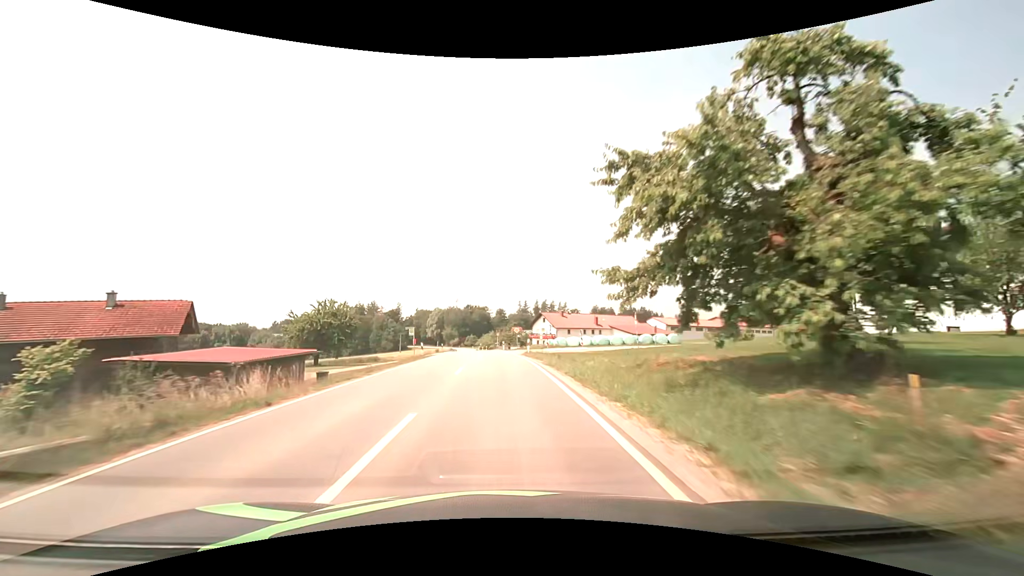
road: secondary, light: Day
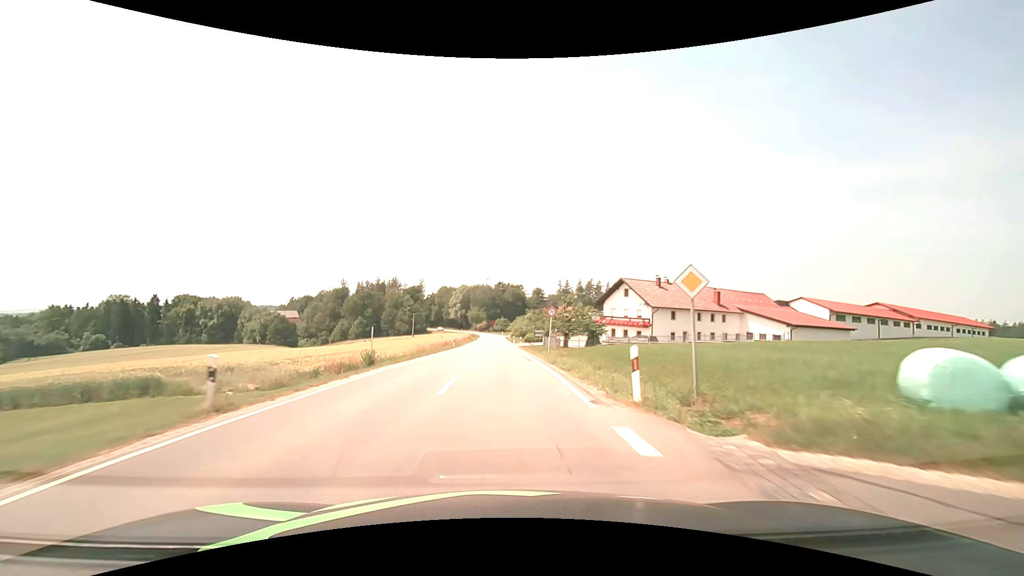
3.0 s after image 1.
(-1.9, +53.8) m; -4°
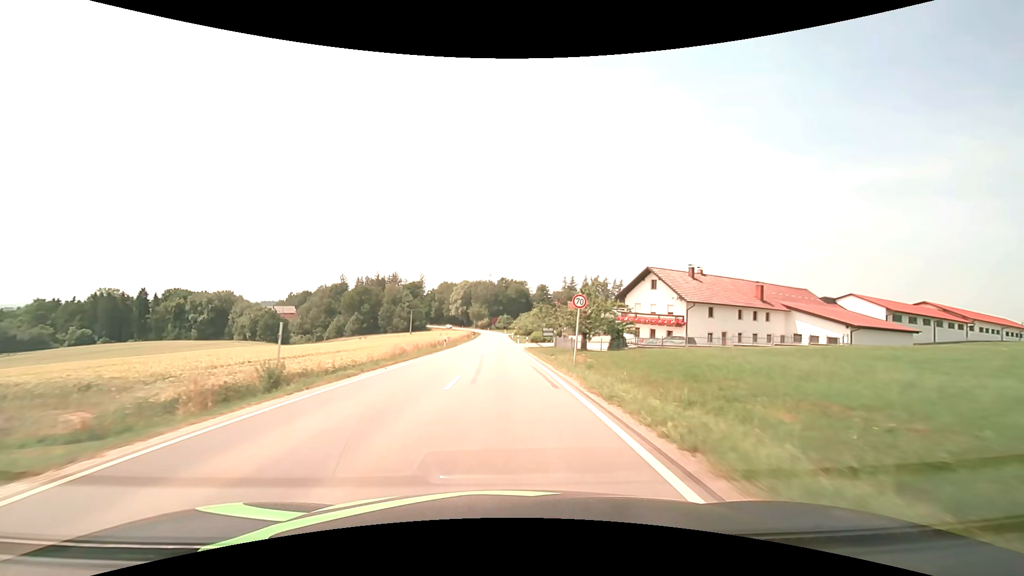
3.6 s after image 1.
(0.0, +10.9) m; 0°
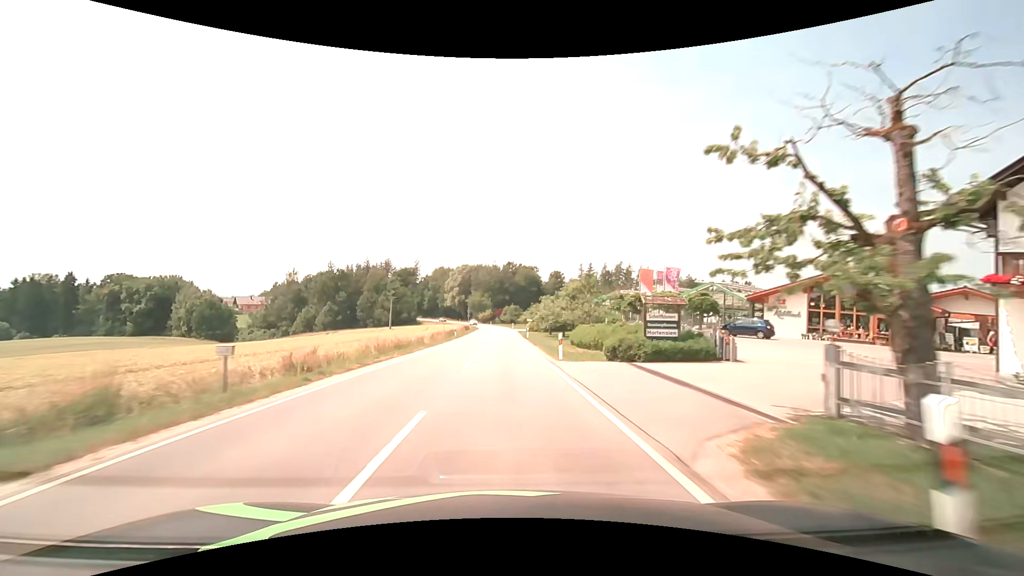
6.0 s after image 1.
(-0.4, +43.6) m; -1°
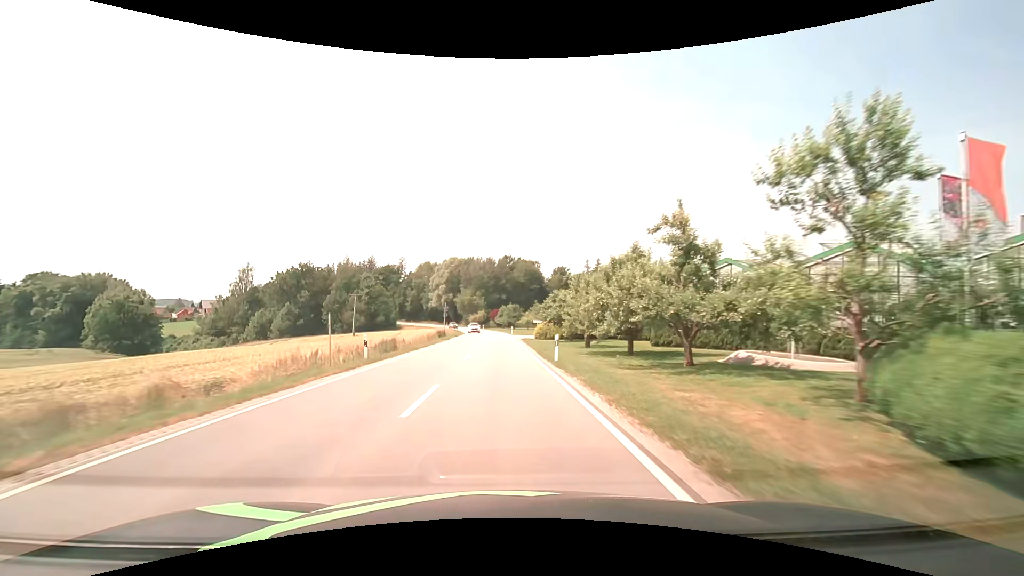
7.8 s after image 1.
(+0.2, +32.3) m; 0°
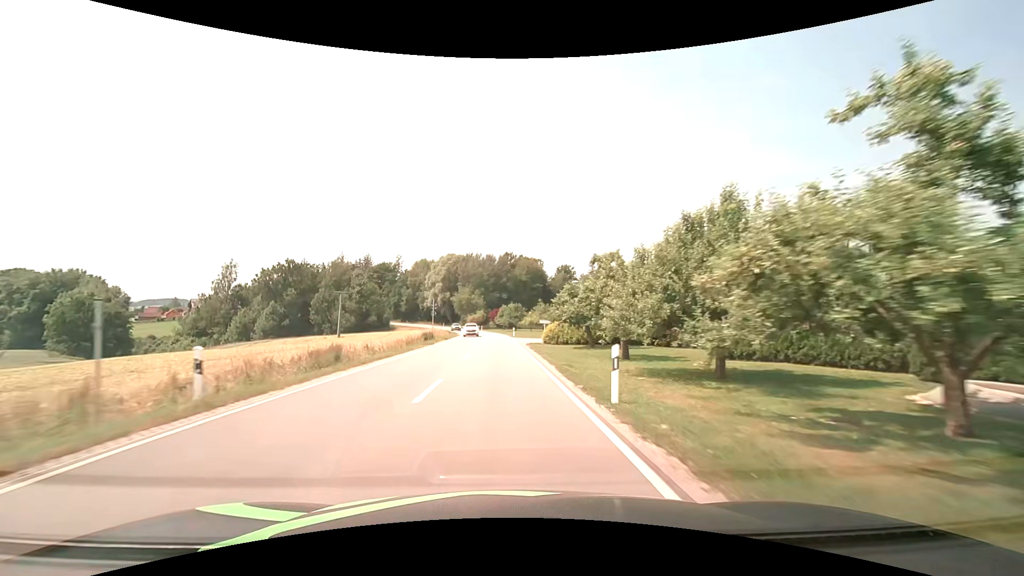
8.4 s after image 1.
(0.0, +10.7) m; 0°
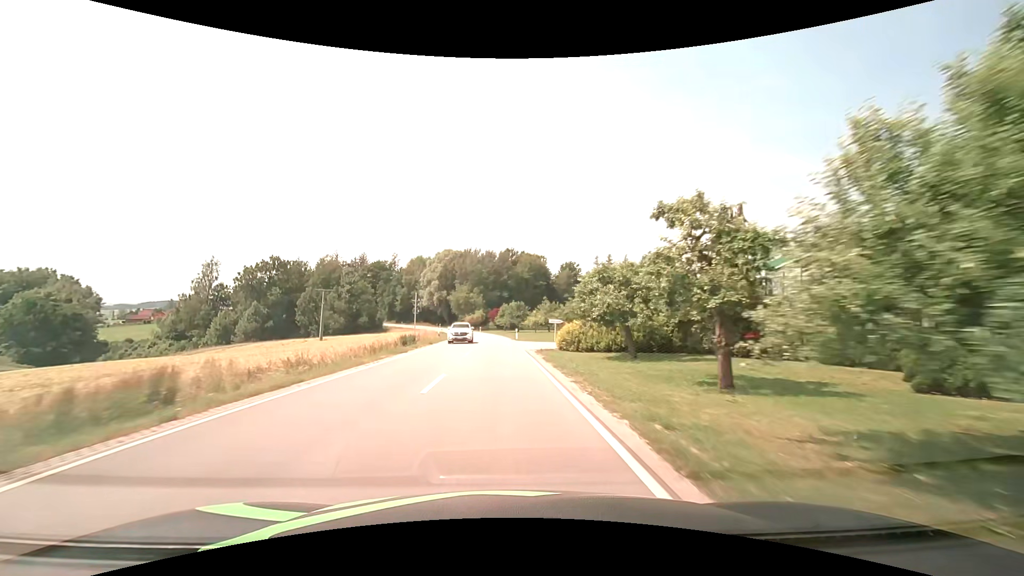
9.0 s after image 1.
(0.0, +10.7) m; 0°
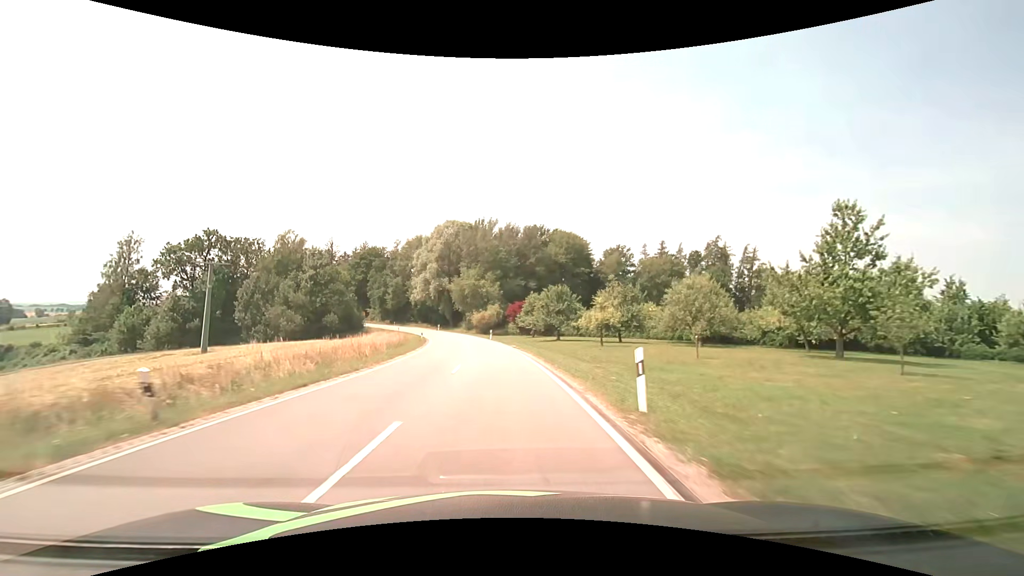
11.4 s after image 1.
(-0.8, +43.0) m; -3°
(0, +10) (0, +20) (-1, +30) (-2, +40) (-3, +50) (-4, +60) (-6, +70) (-9, +79) (-12, +89) (-15, +98) m
